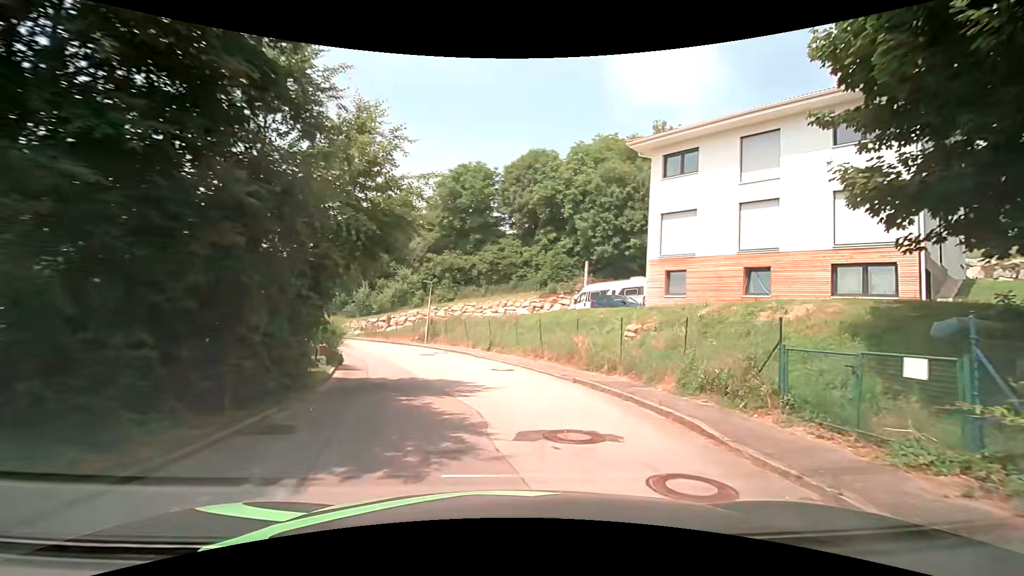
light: Day
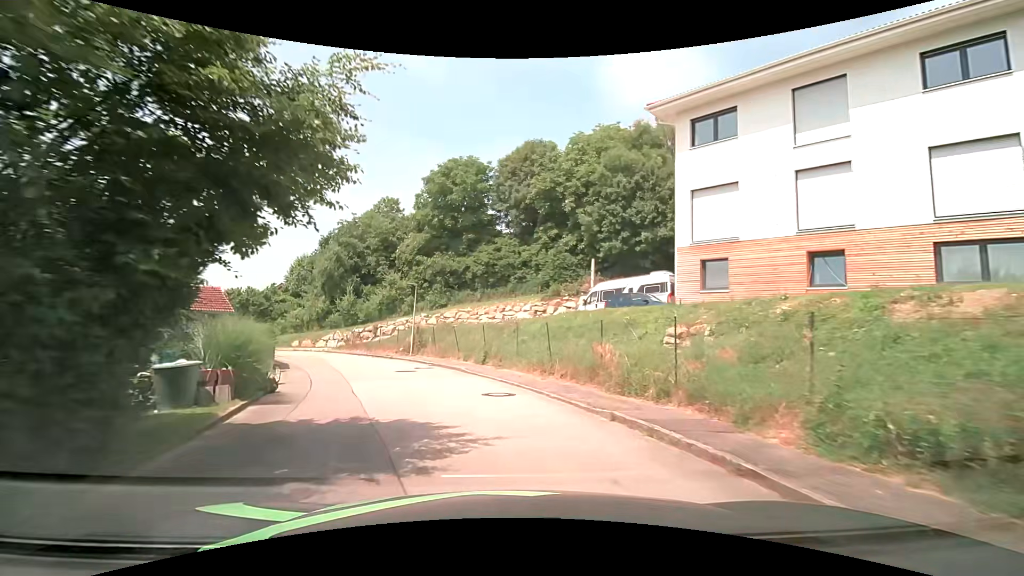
(0.0, +4.8) m; +1°
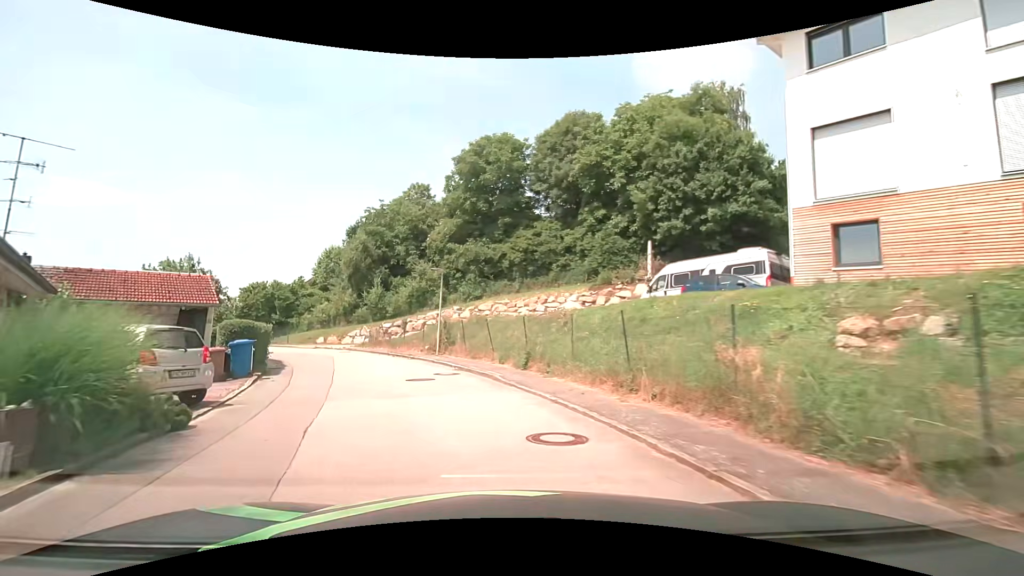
(-0.2, +5.2) m; -4°
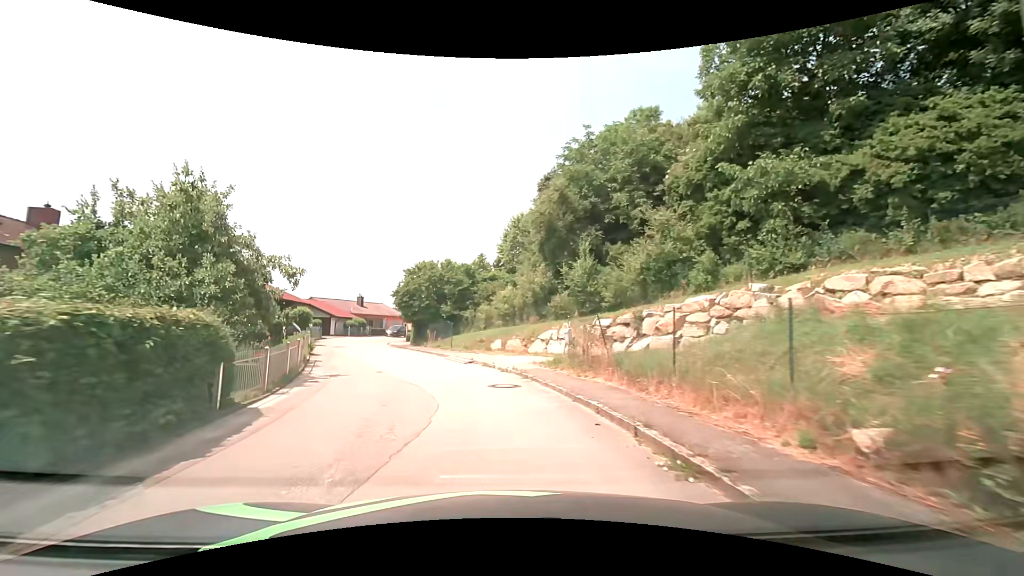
(-4.8, +20.4) m; -25°
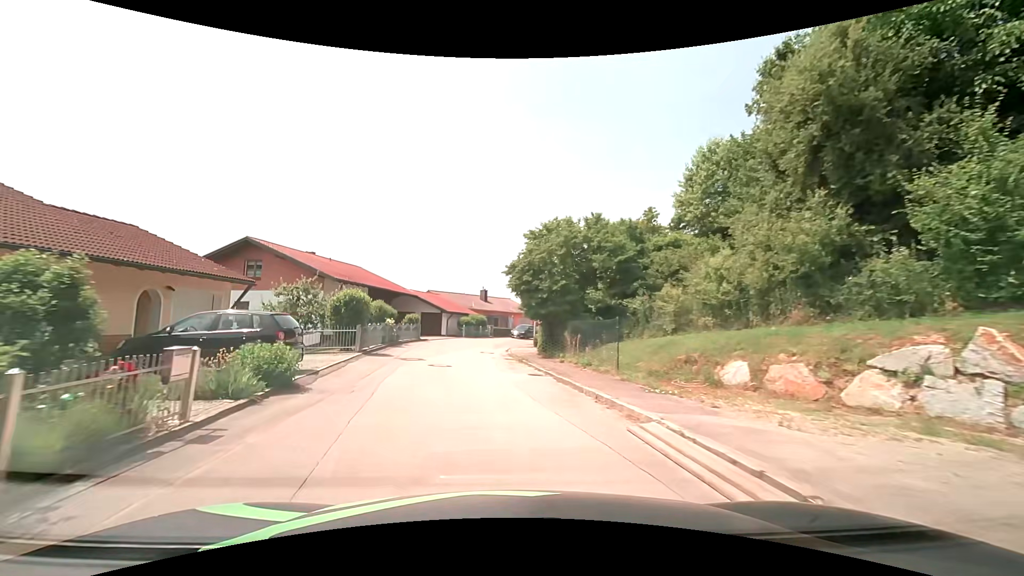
(-2.0, +15.6) m; -14°
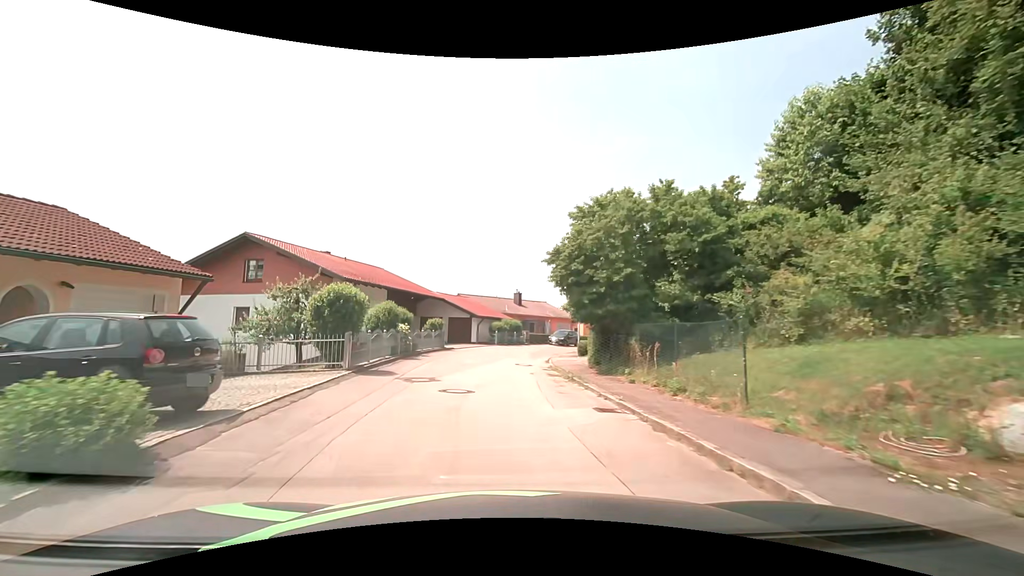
(-0.2, +5.3) m; -4°
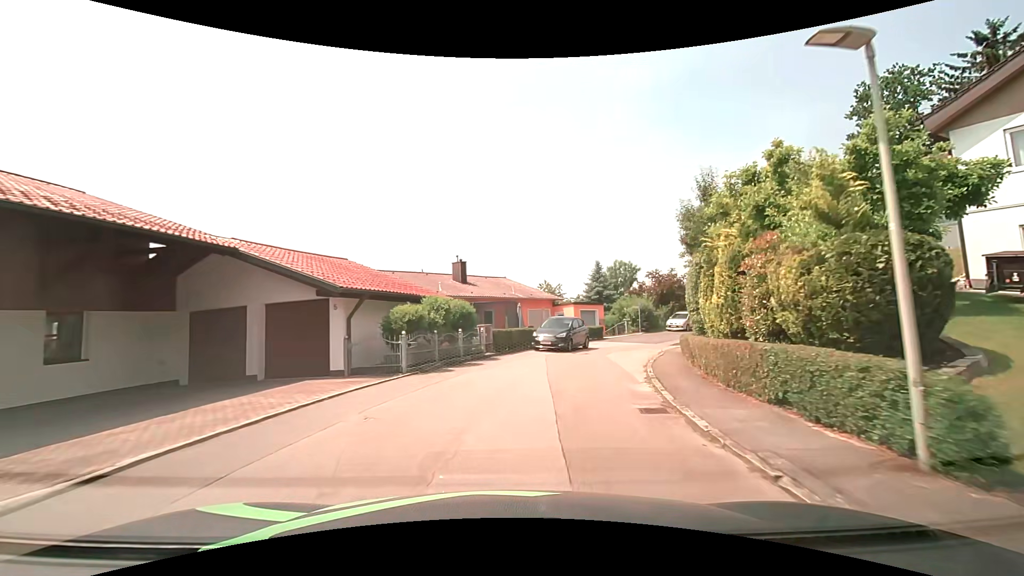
(-0.1, +27.1) m; +6°
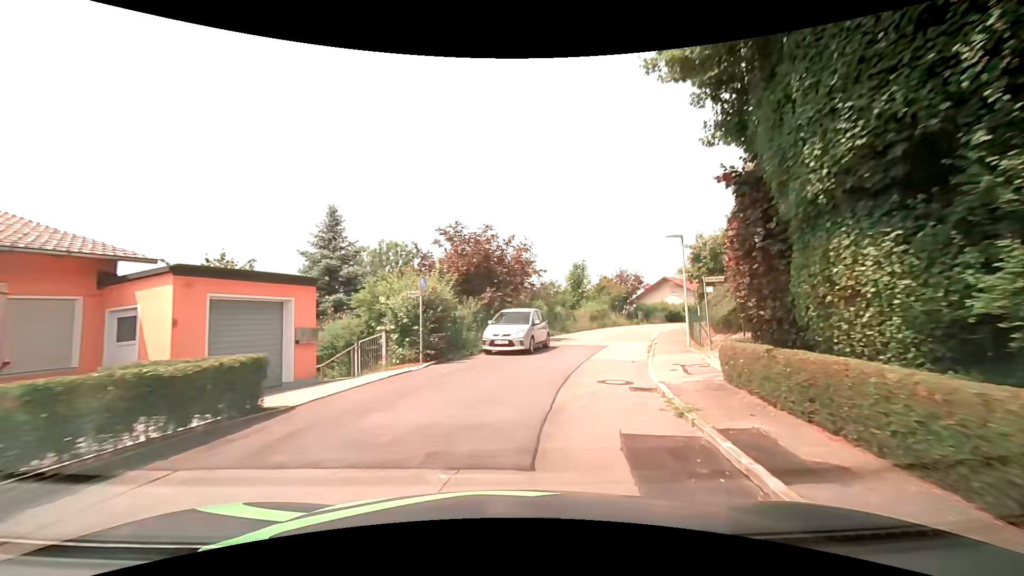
(+5.9, +26.3) m; +25°
(+1, +10) (+3, +20) (+6, +29) (+11, +38) (+16, +47) (+22, +55) (+29, +62) (+36, +69) (+44, +75) (+52, +81) m
